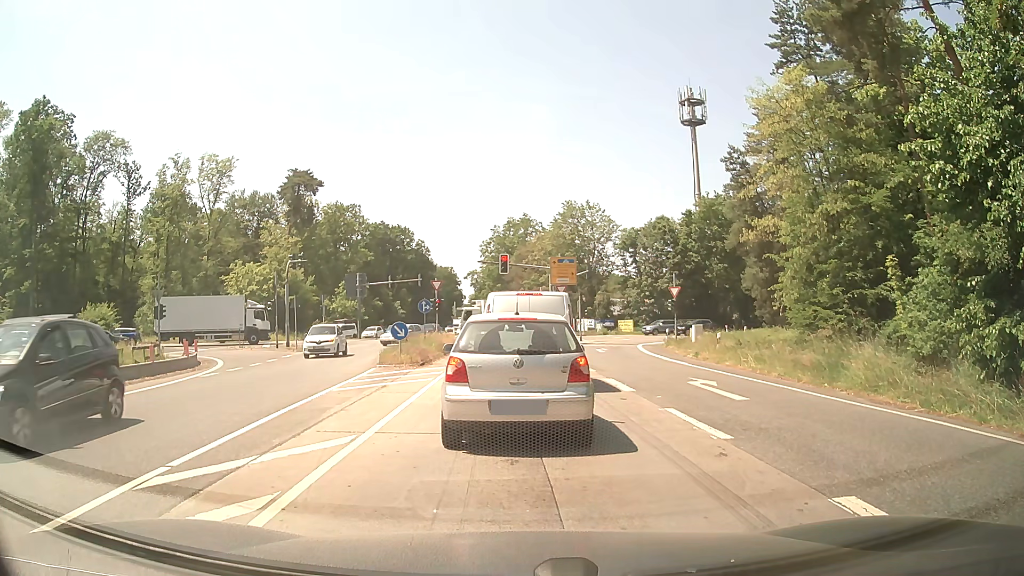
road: secondary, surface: asphalt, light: Day
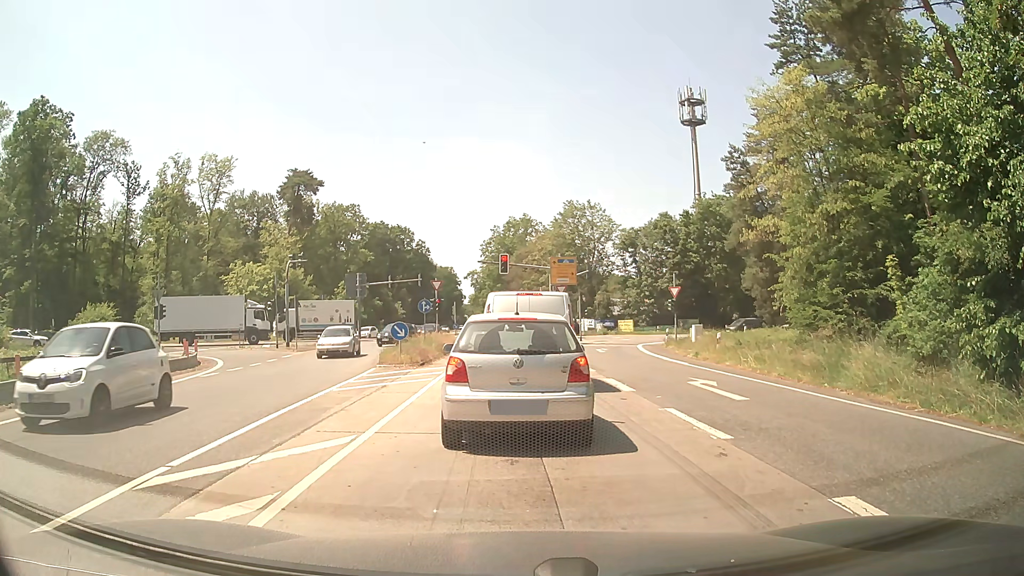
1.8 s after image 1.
(0.0, 0.0) m; 0°
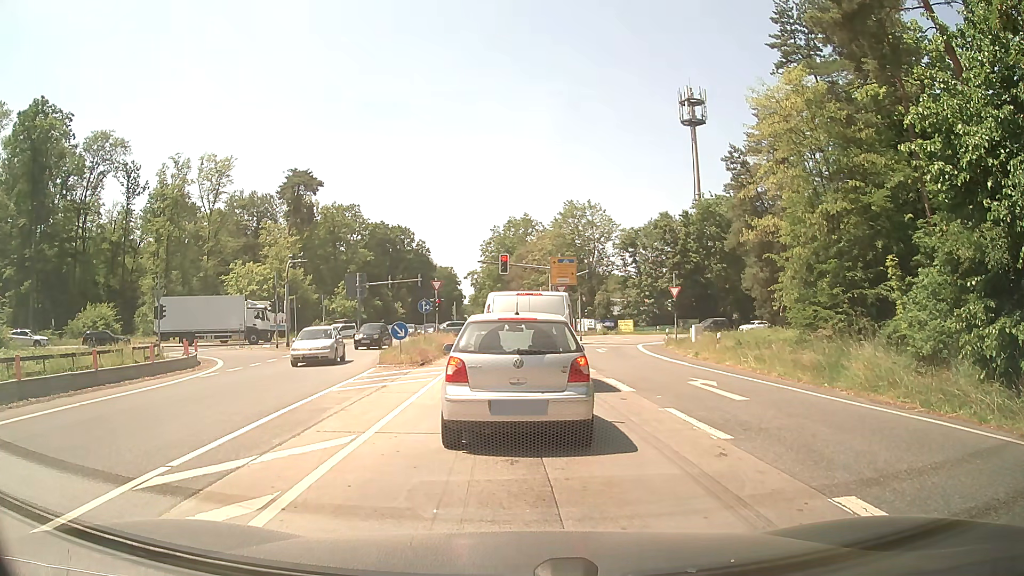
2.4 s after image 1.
(0.0, 0.0) m; 0°
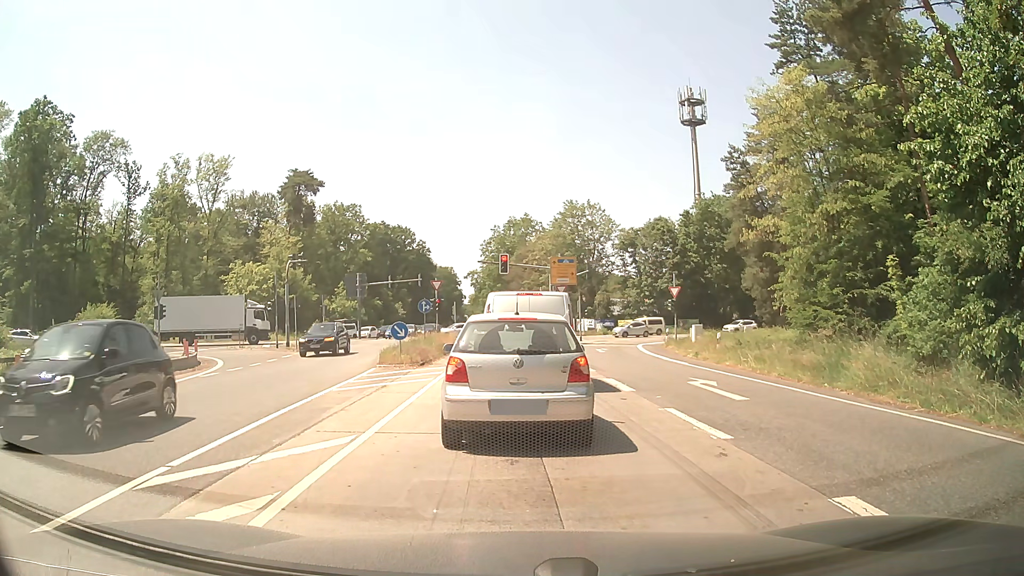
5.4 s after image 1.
(0.0, 0.0) m; 0°
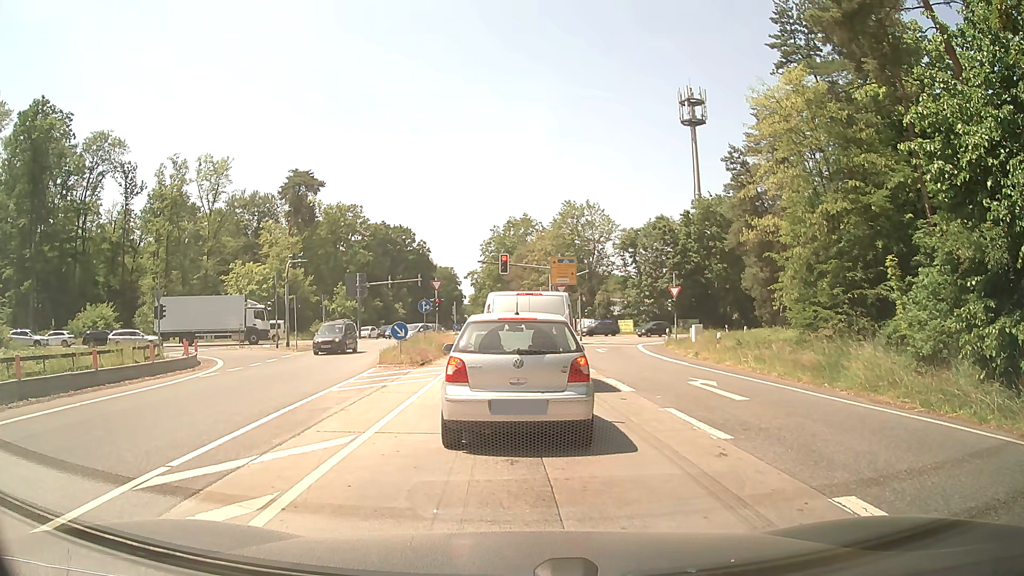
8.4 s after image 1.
(0.0, 0.0) m; 0°
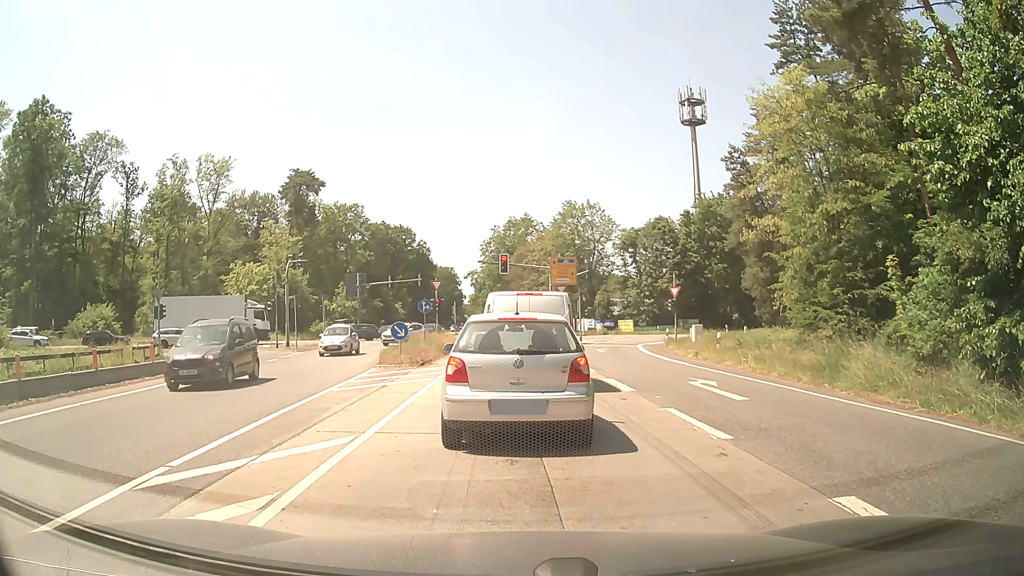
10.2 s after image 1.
(0.0, 0.0) m; 0°
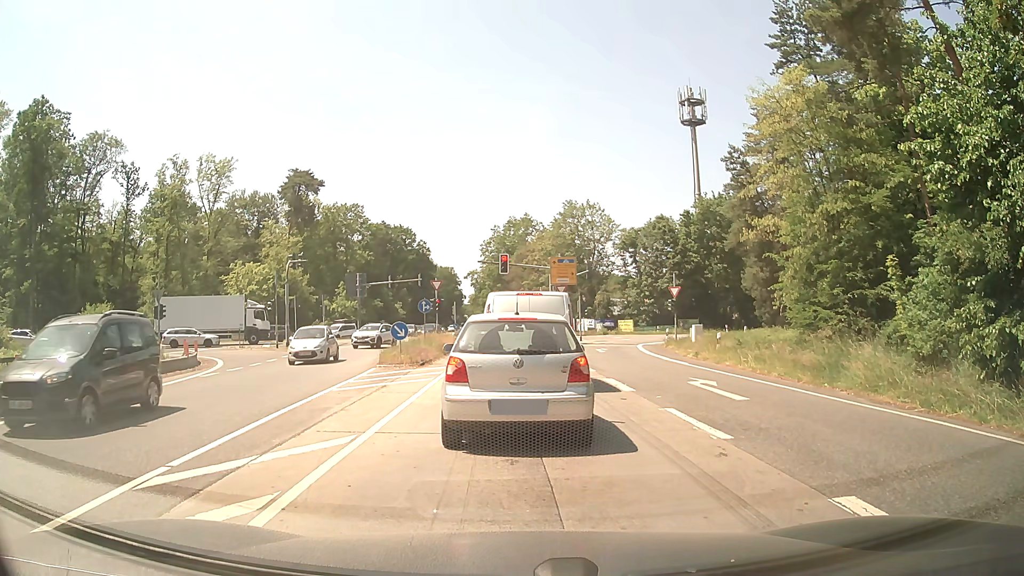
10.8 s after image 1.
(0.0, 0.0) m; 0°
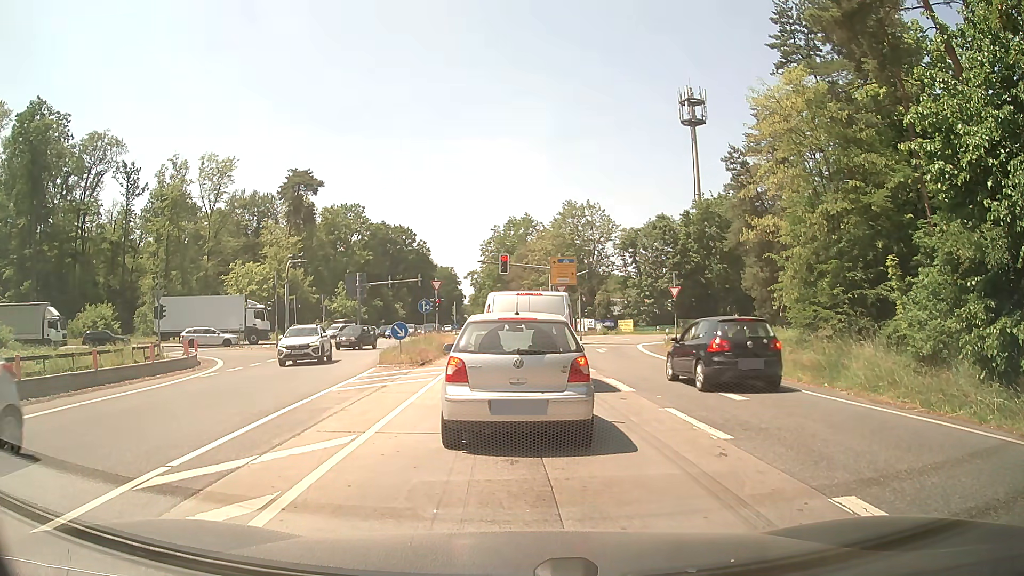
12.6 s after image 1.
(0.0, 0.0) m; 0°
